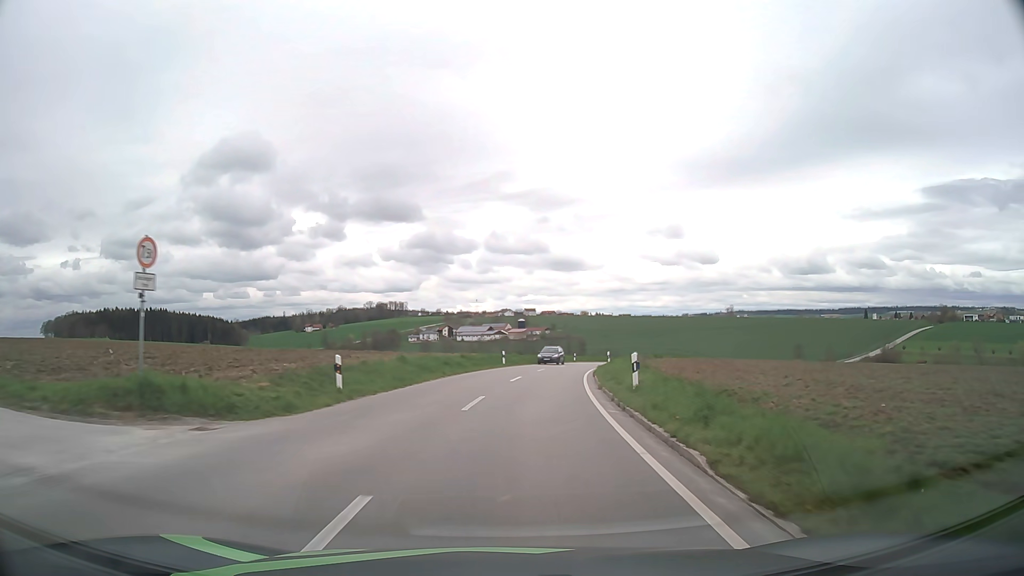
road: unclassified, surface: asphalt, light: Day
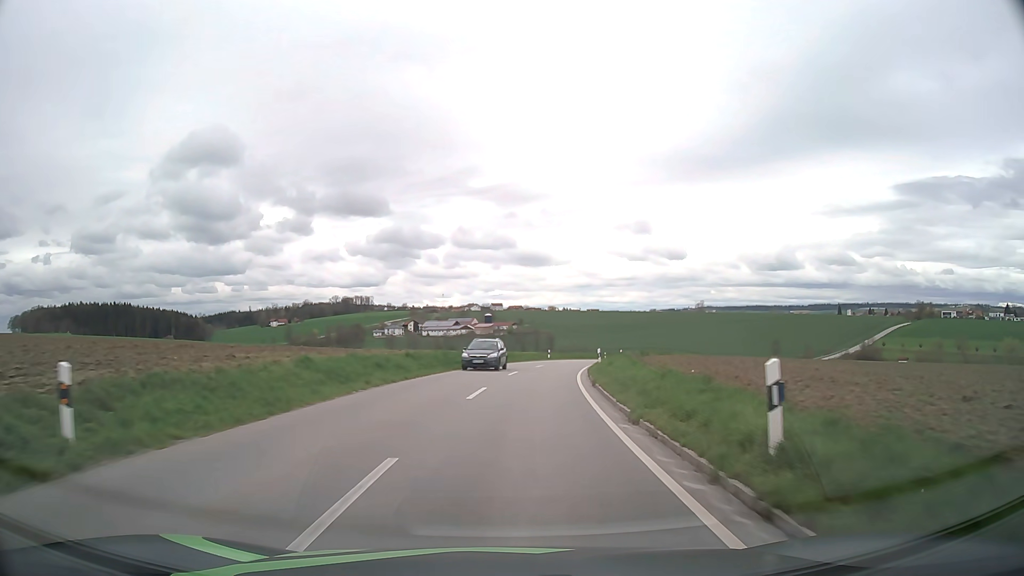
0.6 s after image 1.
(+0.2, +10.2) m; +3°
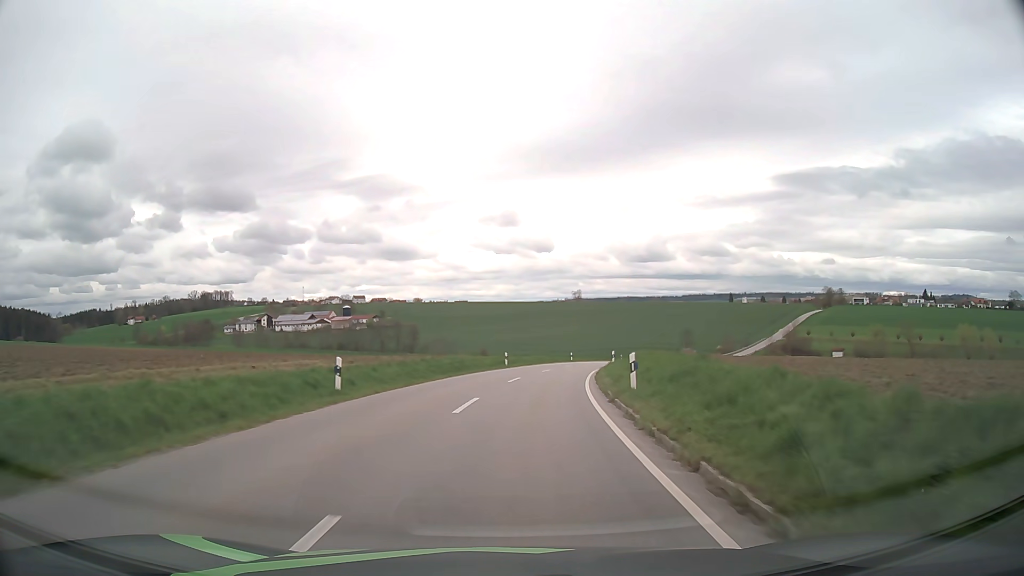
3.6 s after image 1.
(+5.1, +50.6) m; +11°
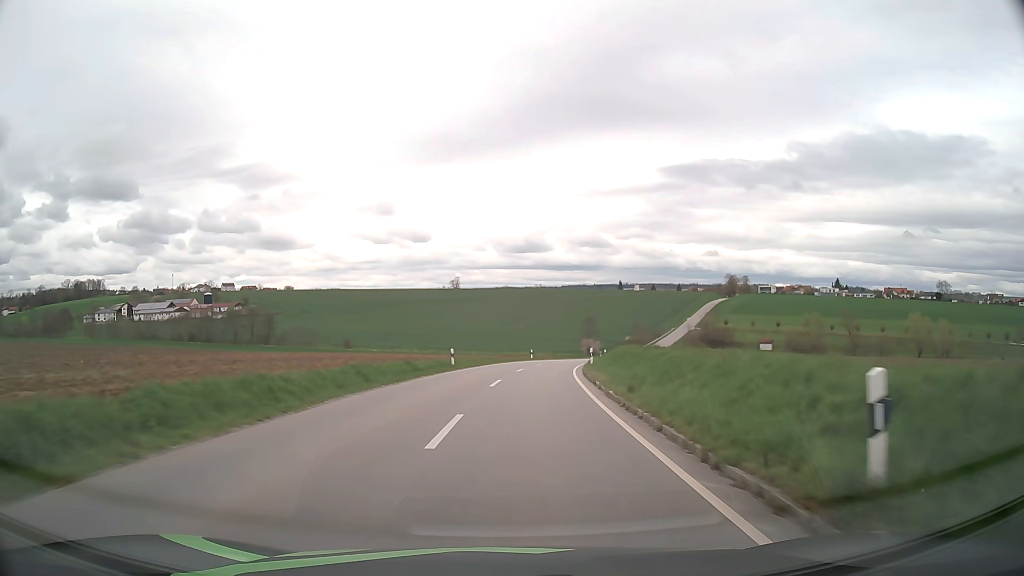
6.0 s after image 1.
(+3.6, +40.9) m; +10°
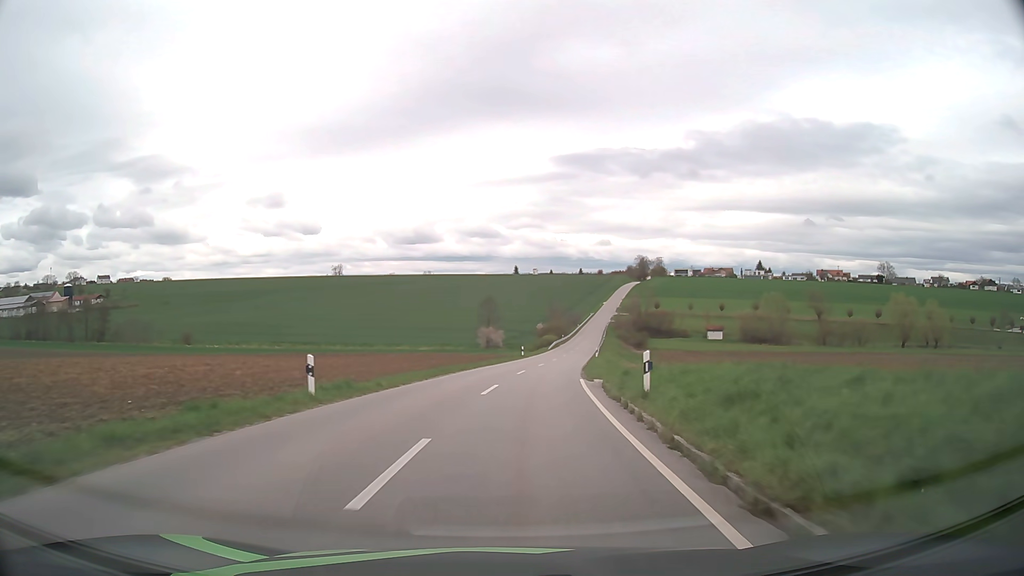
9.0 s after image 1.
(+4.4, +51.2) m; +9°
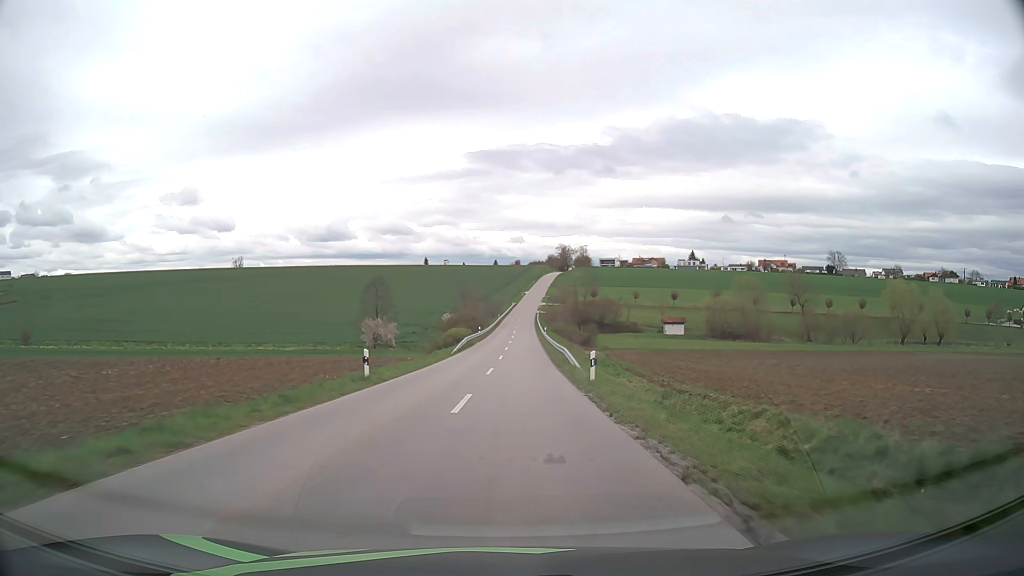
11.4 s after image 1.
(+2.9, +41.4) m; +7°
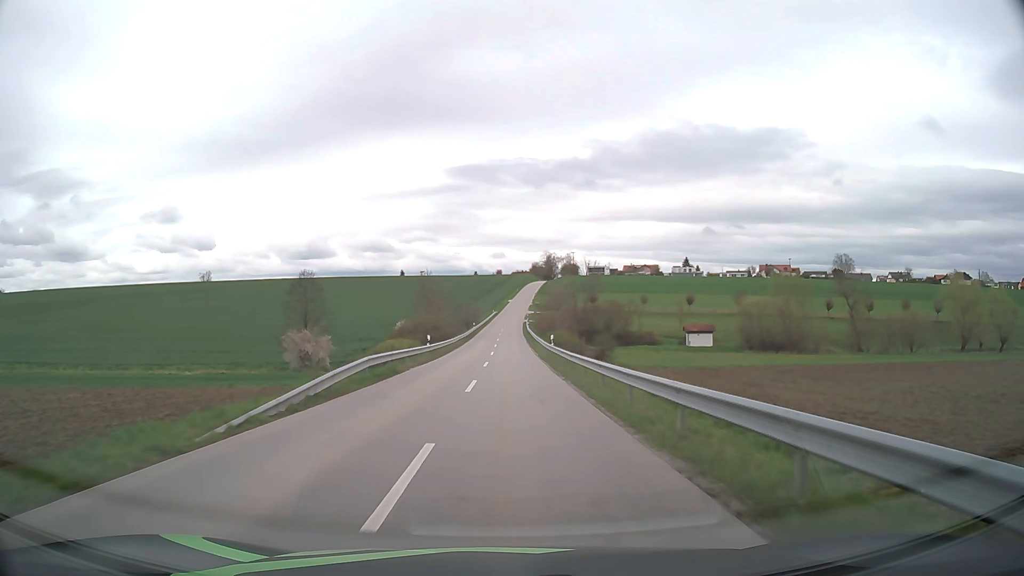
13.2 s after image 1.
(+0.6, +32.0) m; +2°
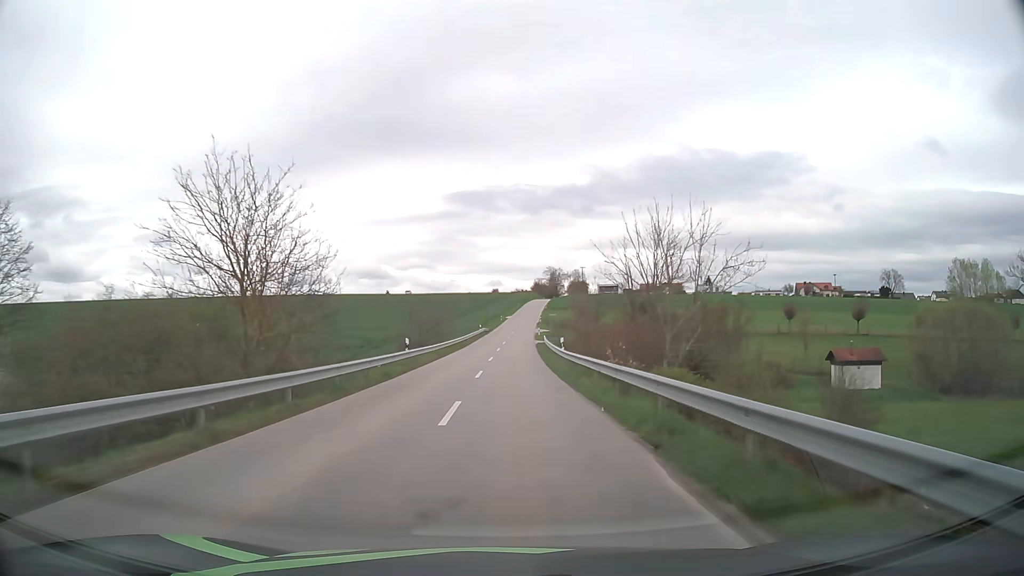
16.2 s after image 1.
(+0.3, +55.3) m; 0°
(0, +10) (0, +20) (0, +30) (0, +40) (0, +50) (+1, +60) (+1, +70) (+1, +80) (+2, +90) (+2, +100) m
